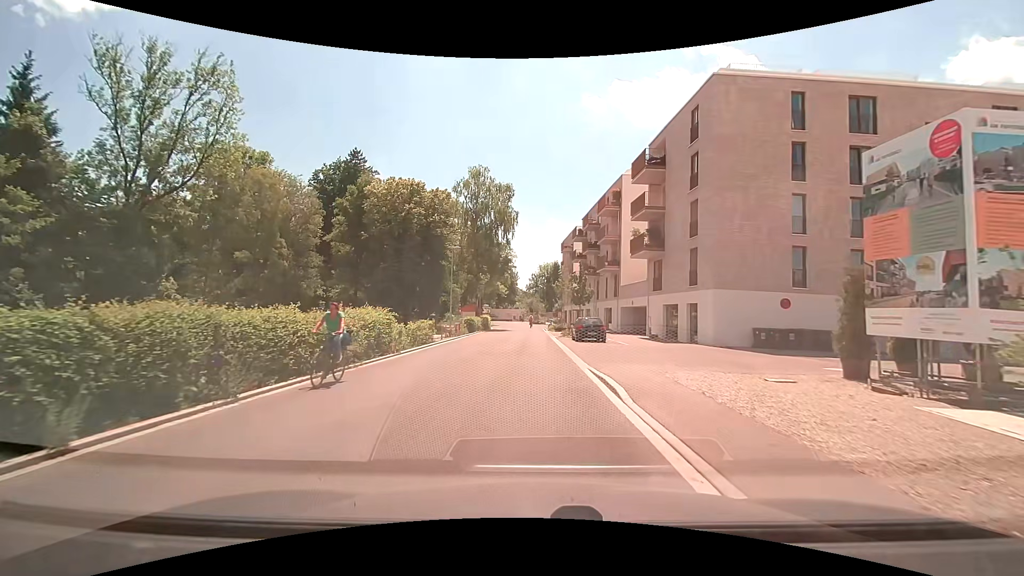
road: residential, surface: asphalt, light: Day
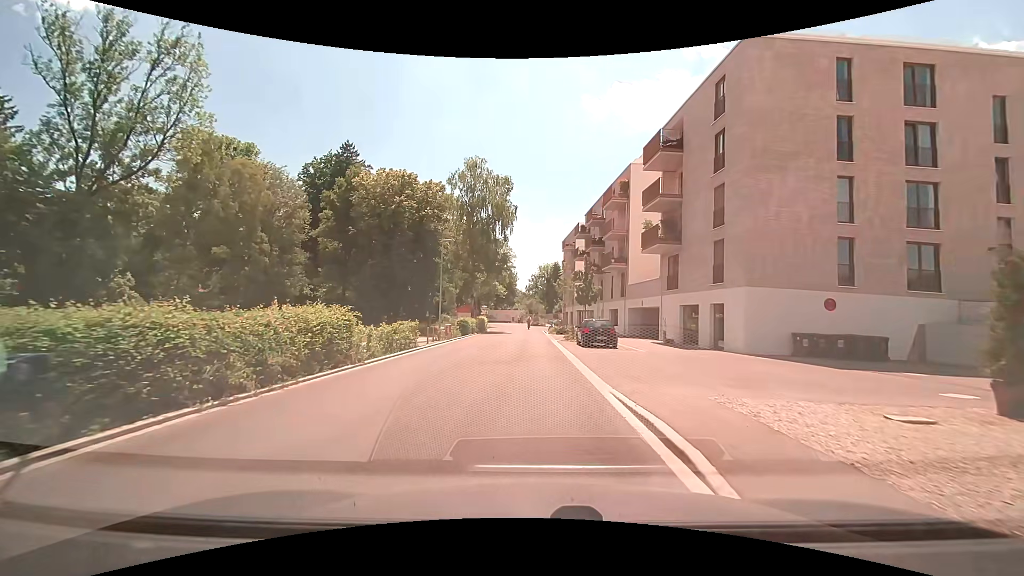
(0.0, +4.1) m; 0°
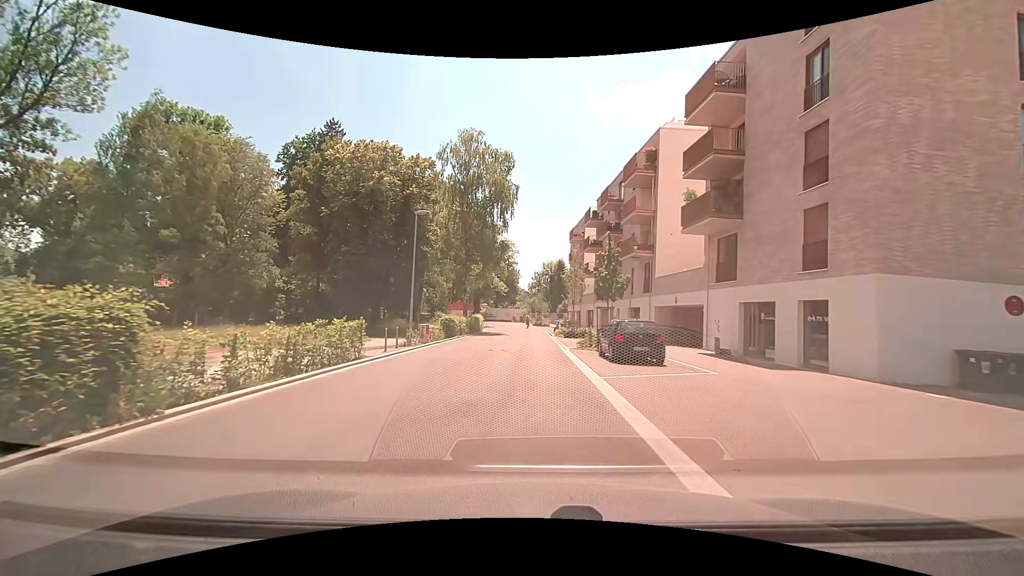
(0.0, +8.5) m; -1°
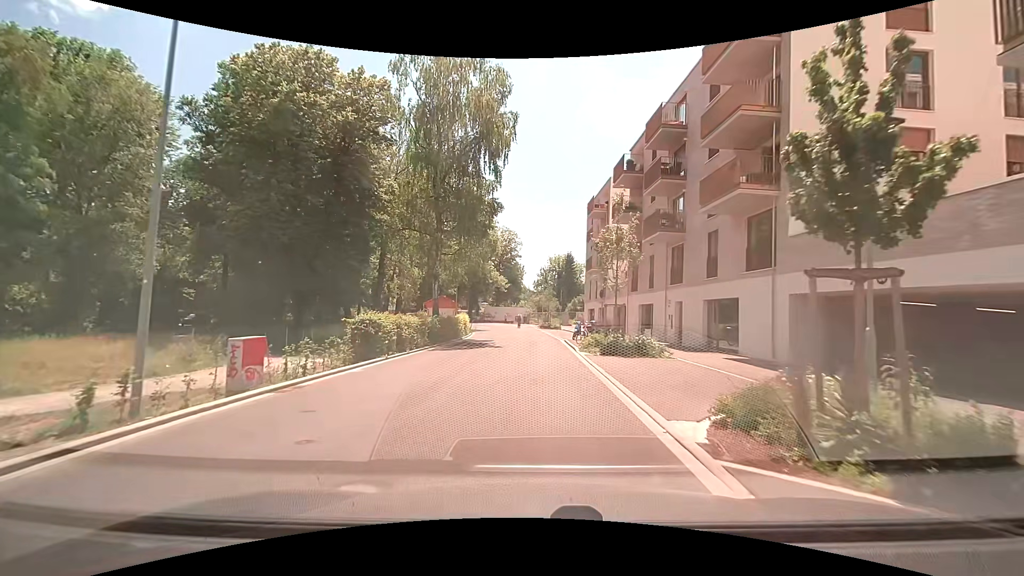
(0.0, +17.5) m; 0°
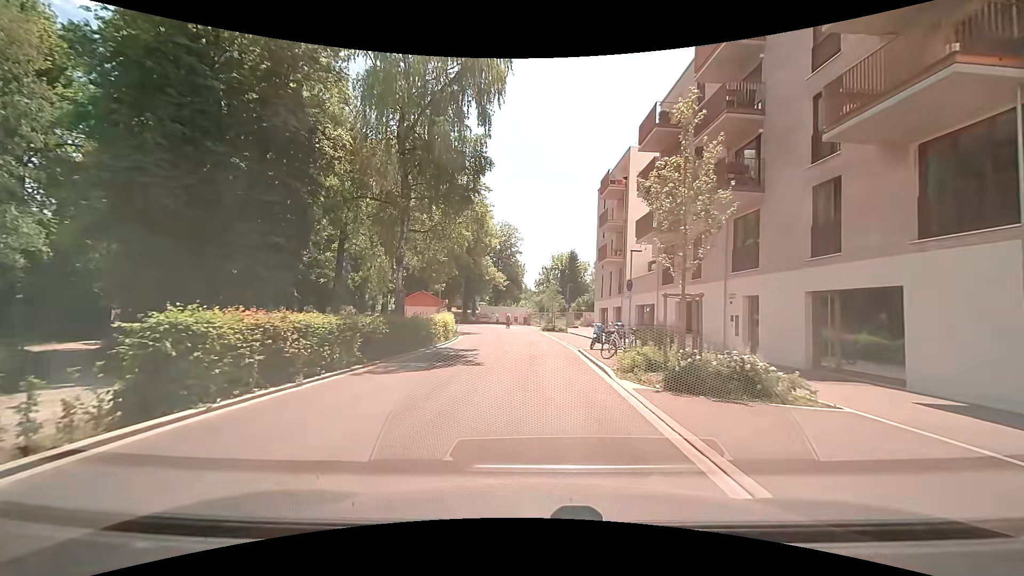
(0.0, +9.1) m; -1°
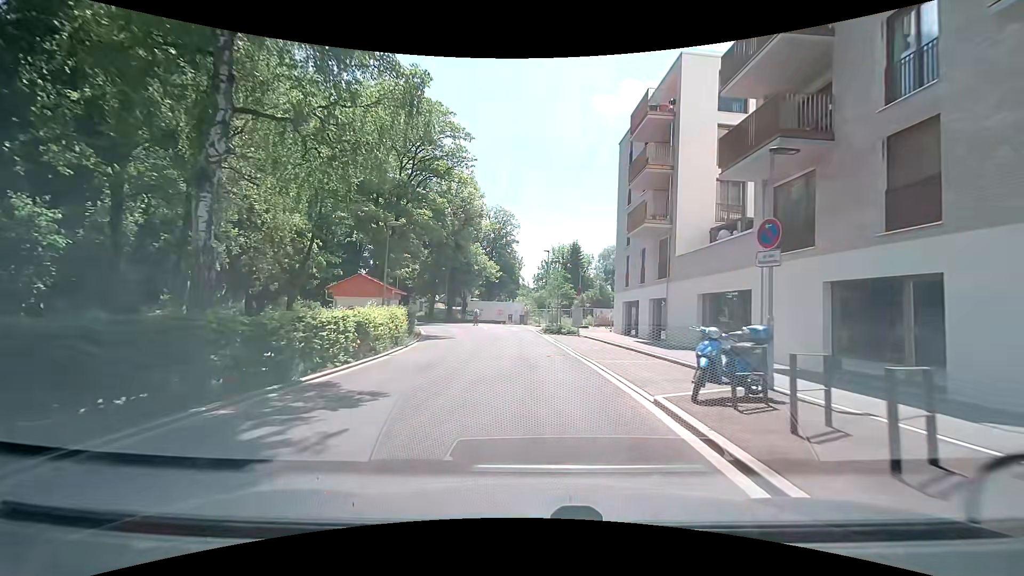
(+0.1, +14.1) m; +1°
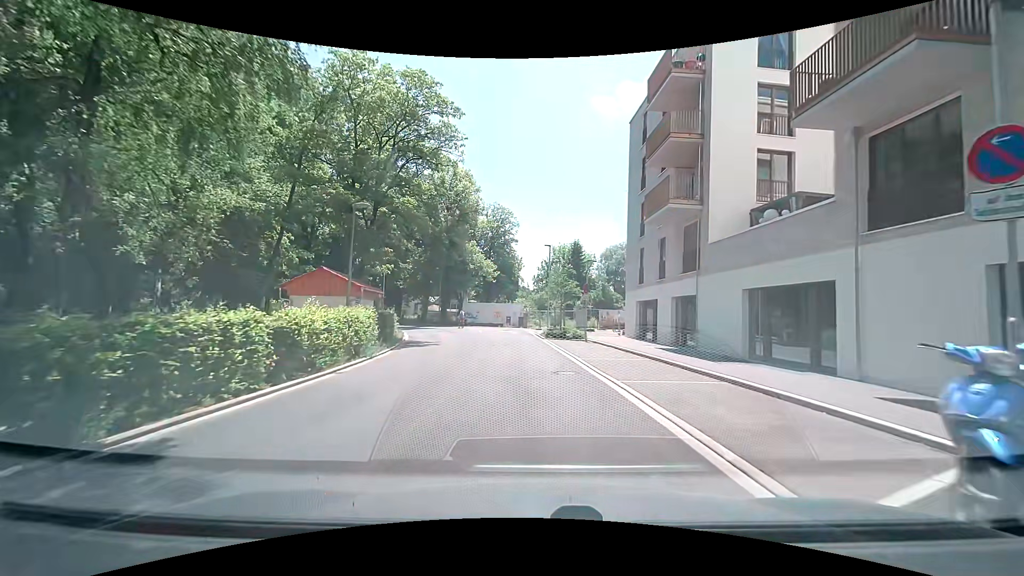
(0.0, +4.8) m; +1°
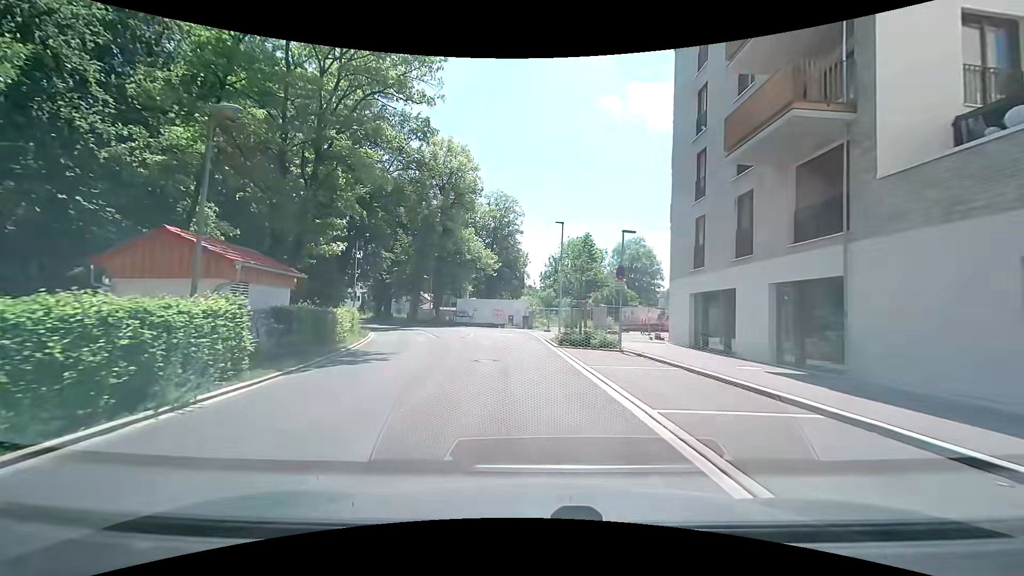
(-0.3, +9.5) m; -1°
(0, +10) (-1, +20) (-1, +30) (-4, +40) (-9, +48) (-15, +56) (-20, +65) (-26, +73) (-31, +81) (-37, +90) m
